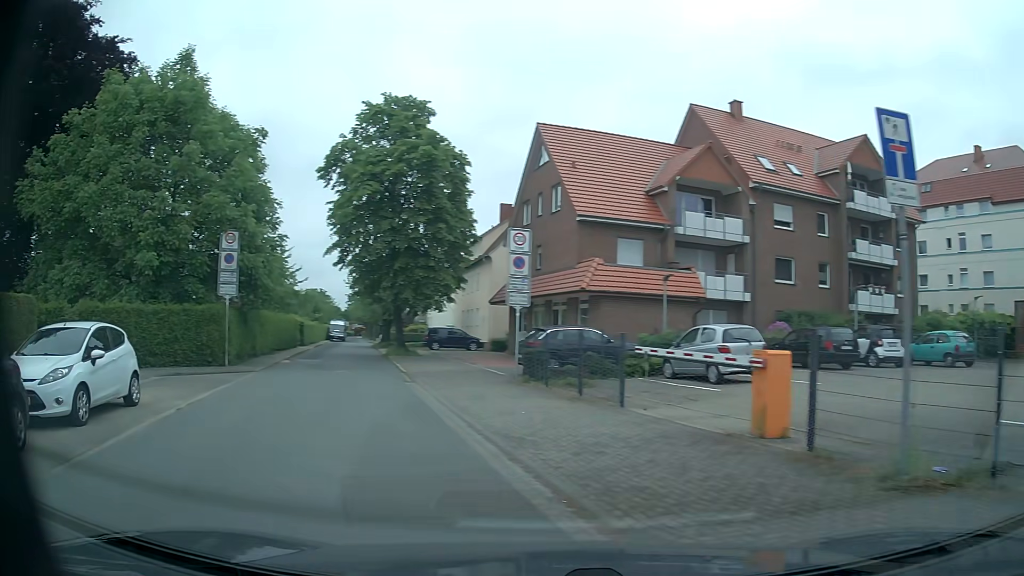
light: Day
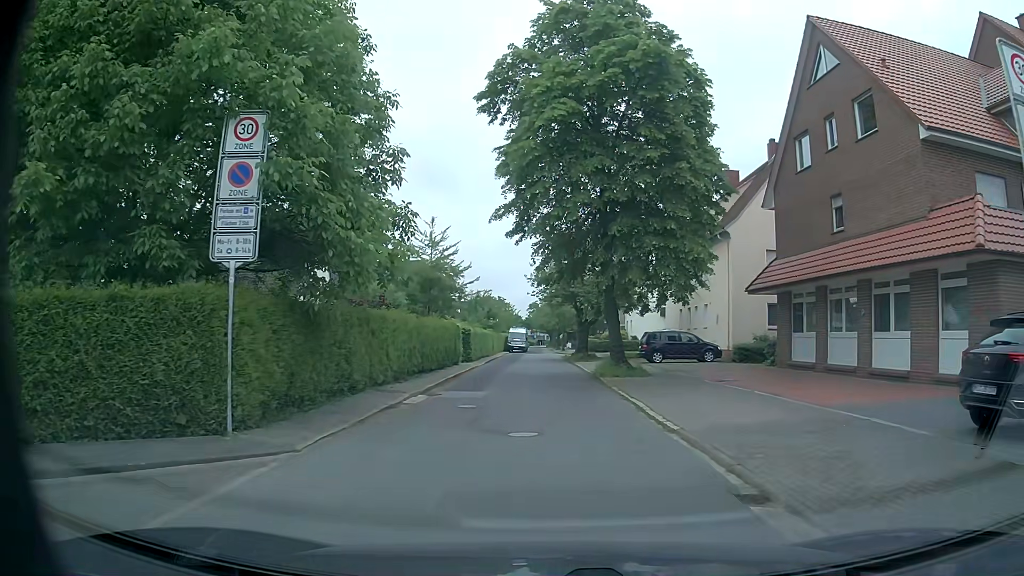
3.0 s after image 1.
(-4.2, +13.4) m; -18°
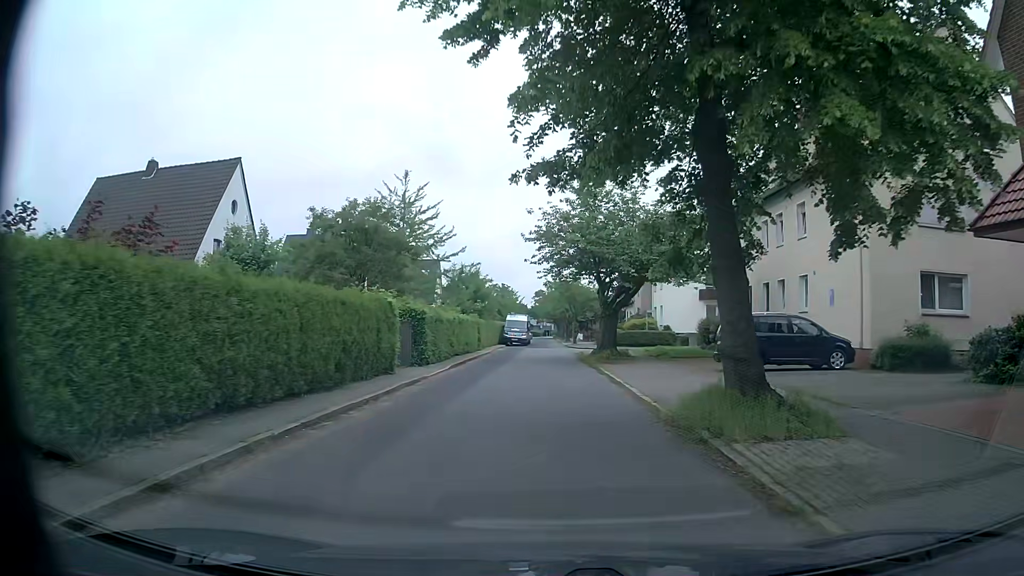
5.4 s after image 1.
(0.0, +15.5) m; 0°
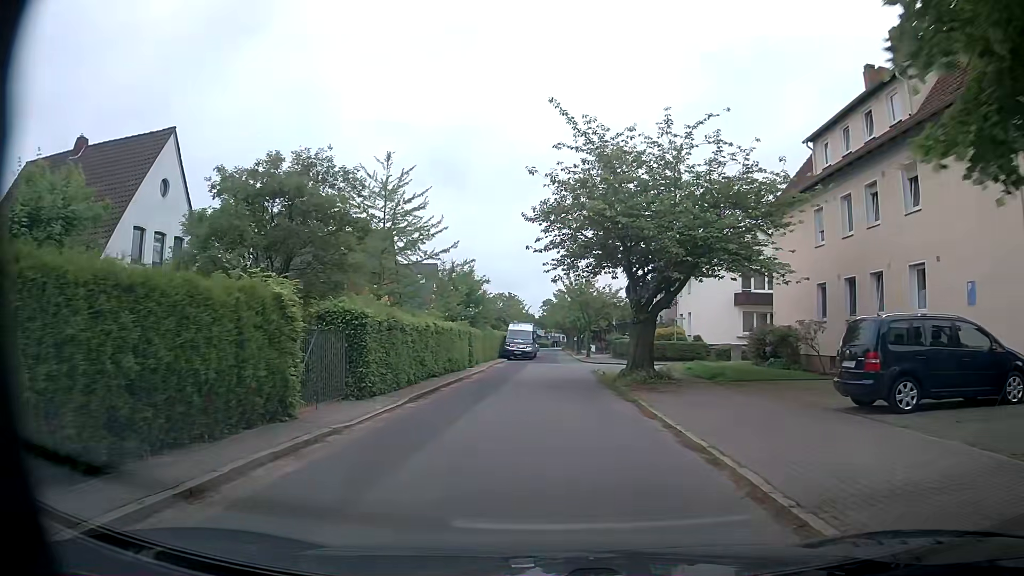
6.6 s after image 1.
(-0.2, +8.3) m; -3°
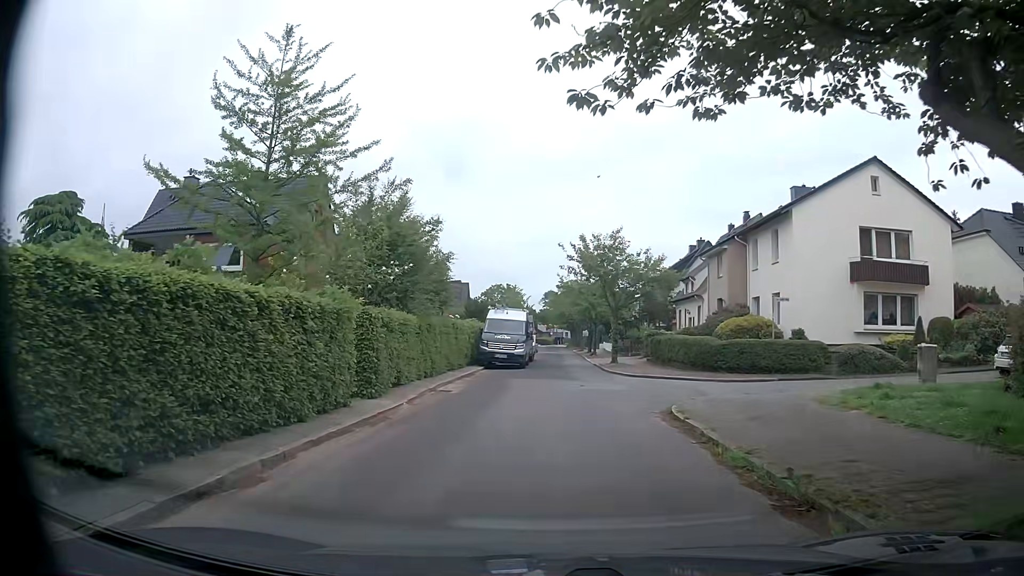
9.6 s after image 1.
(+0.5, +18.3) m; +1°
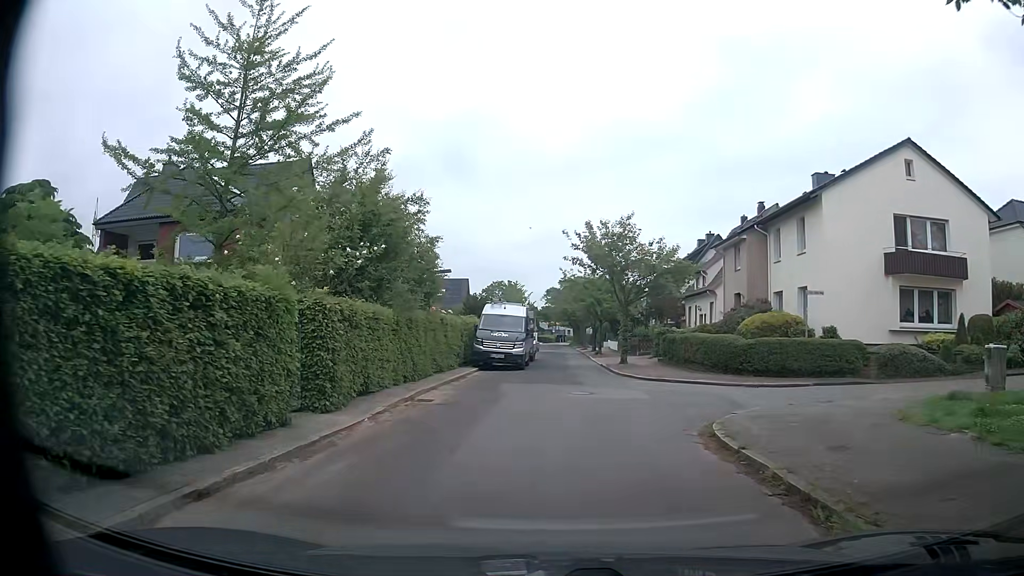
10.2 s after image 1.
(0.0, +3.0) m; 0°
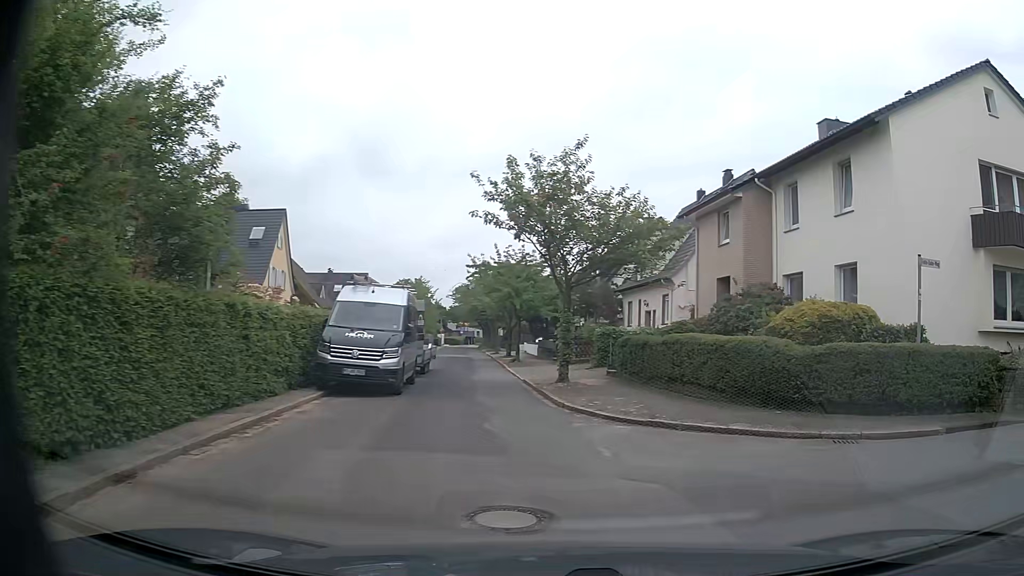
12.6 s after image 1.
(+0.3, +10.5) m; +7°
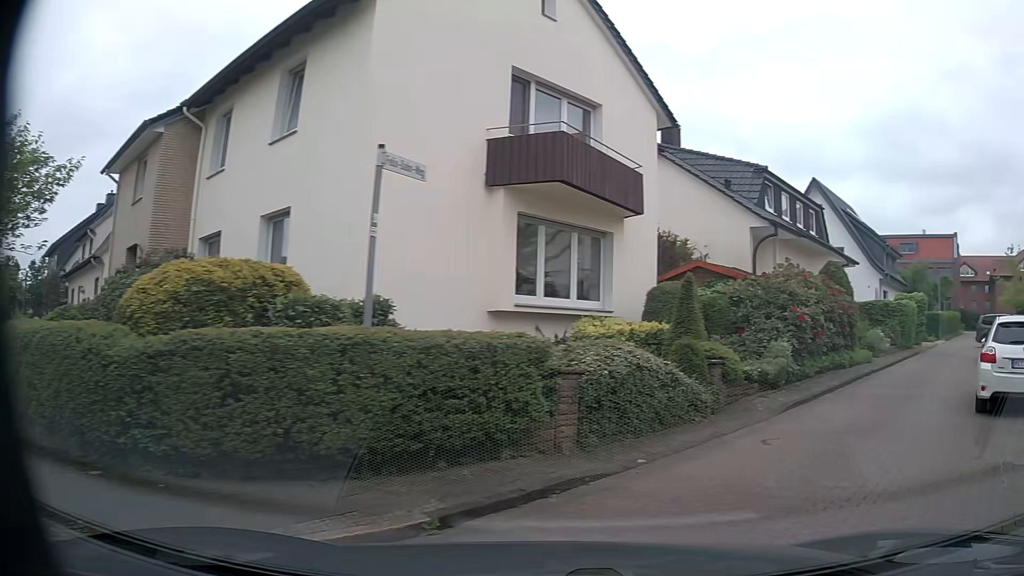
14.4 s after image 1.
(+2.2, +6.0) m; +44°
